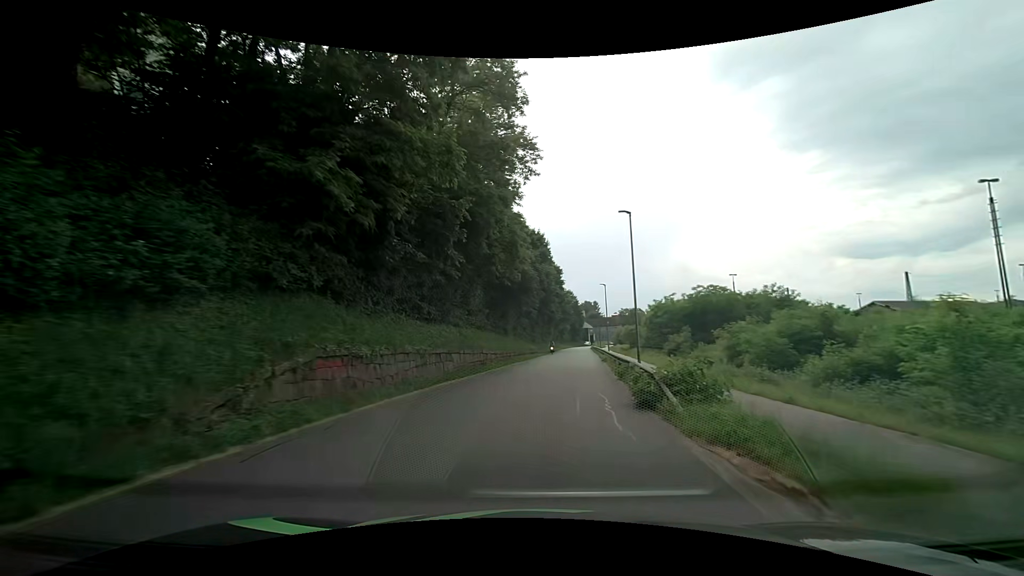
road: residential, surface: asphalt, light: Day
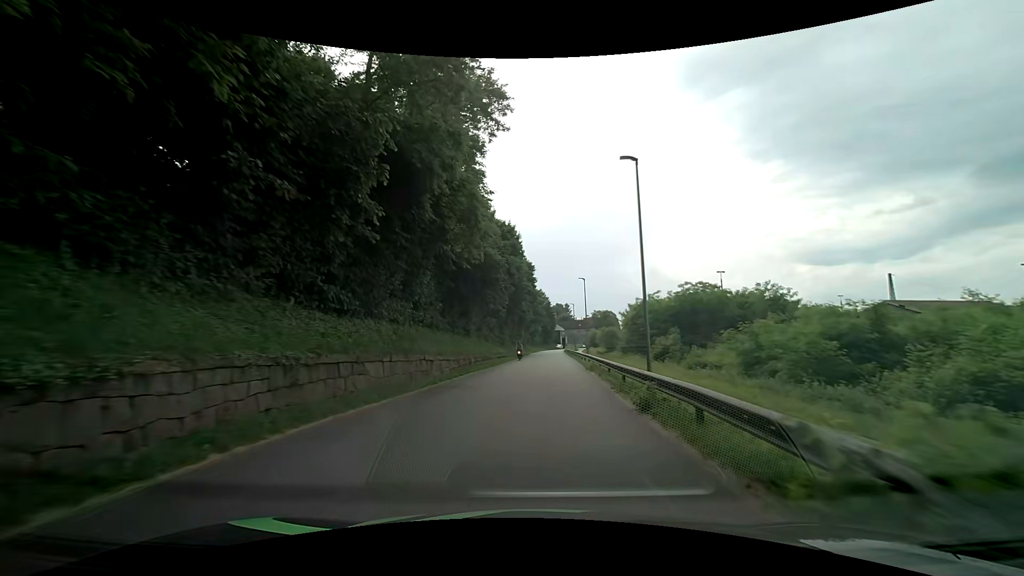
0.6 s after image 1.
(+0.2, +8.0) m; +3°
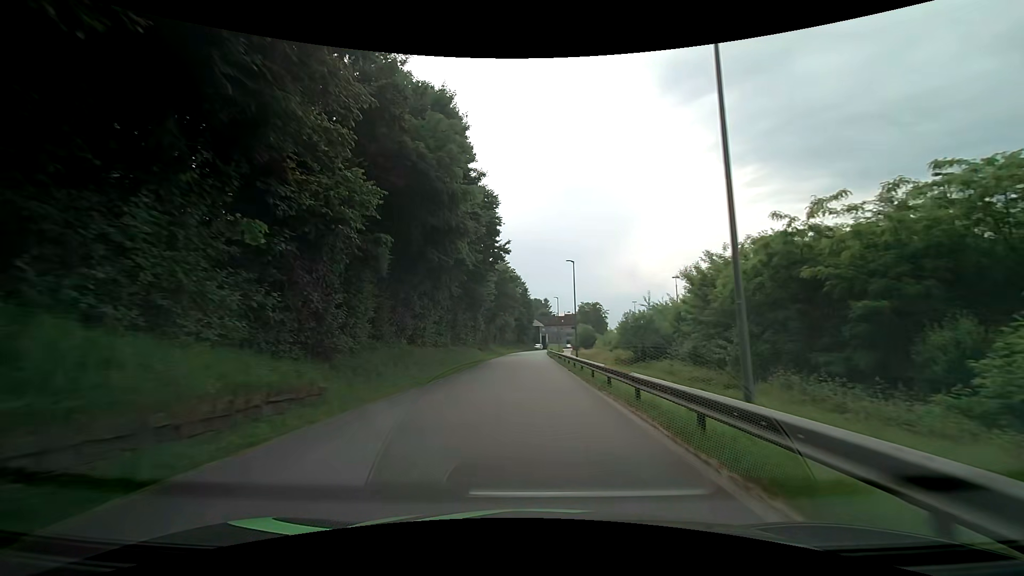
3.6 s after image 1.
(+2.0, +40.8) m; +3°
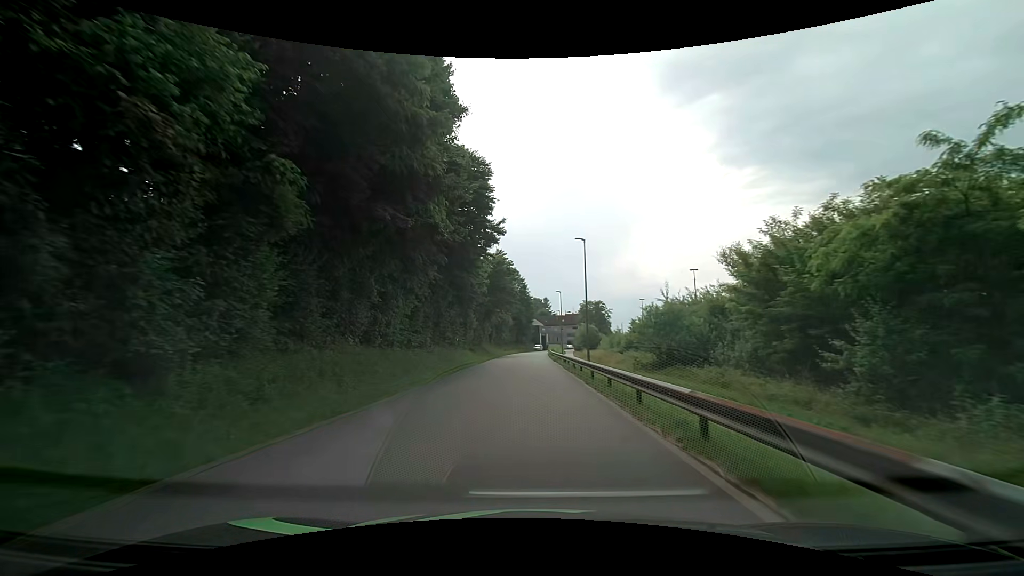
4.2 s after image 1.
(0.0, +8.3) m; +1°
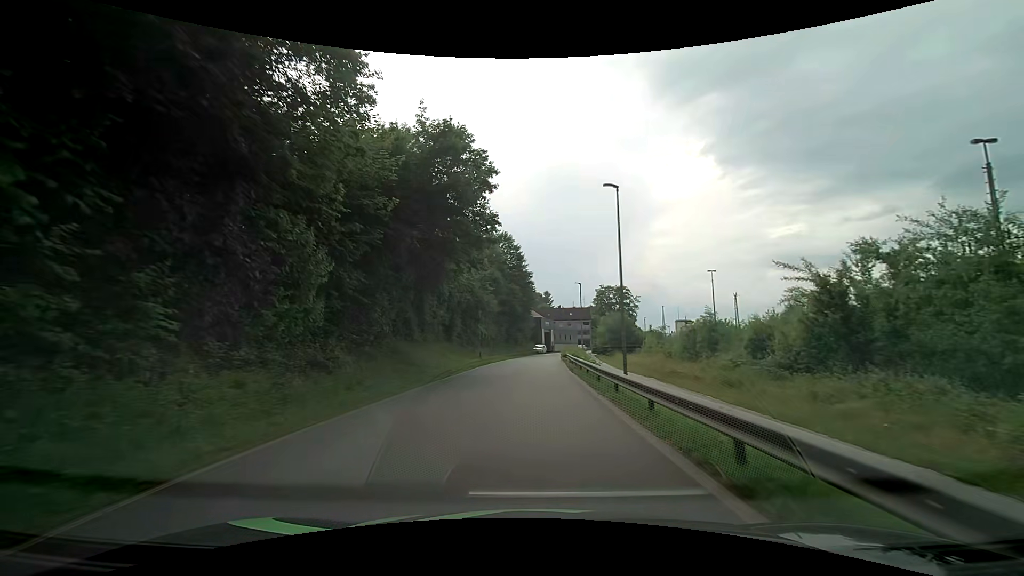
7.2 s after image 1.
(-0.3, +41.2) m; 0°
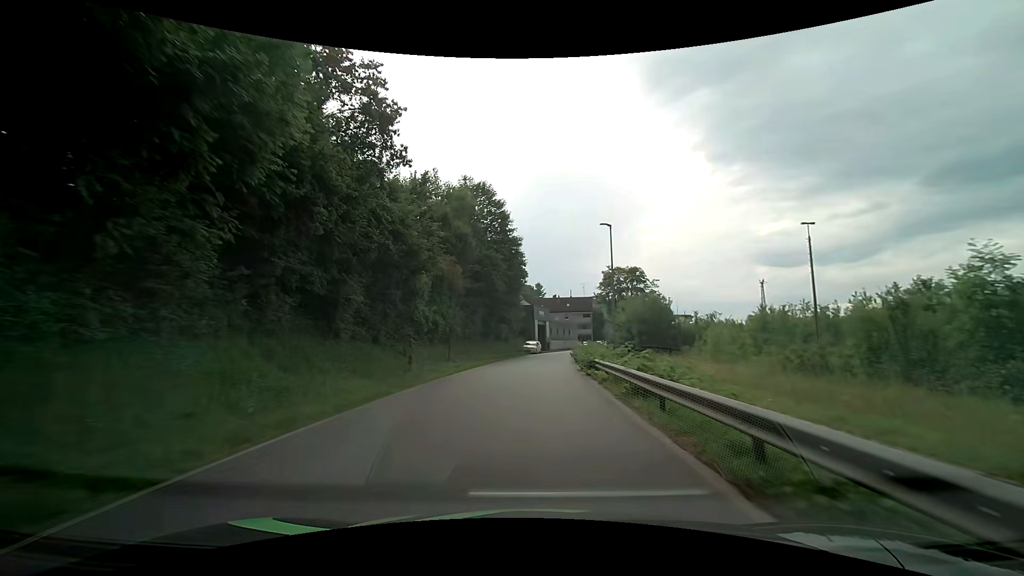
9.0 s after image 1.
(+0.2, +24.4) m; +1°
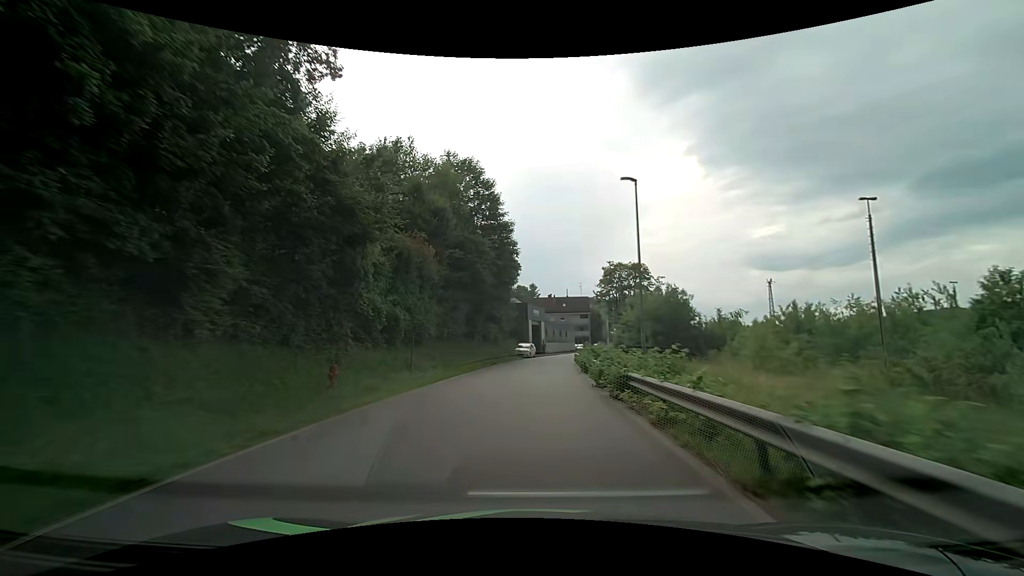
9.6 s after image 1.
(0.0, +8.1) m; +1°
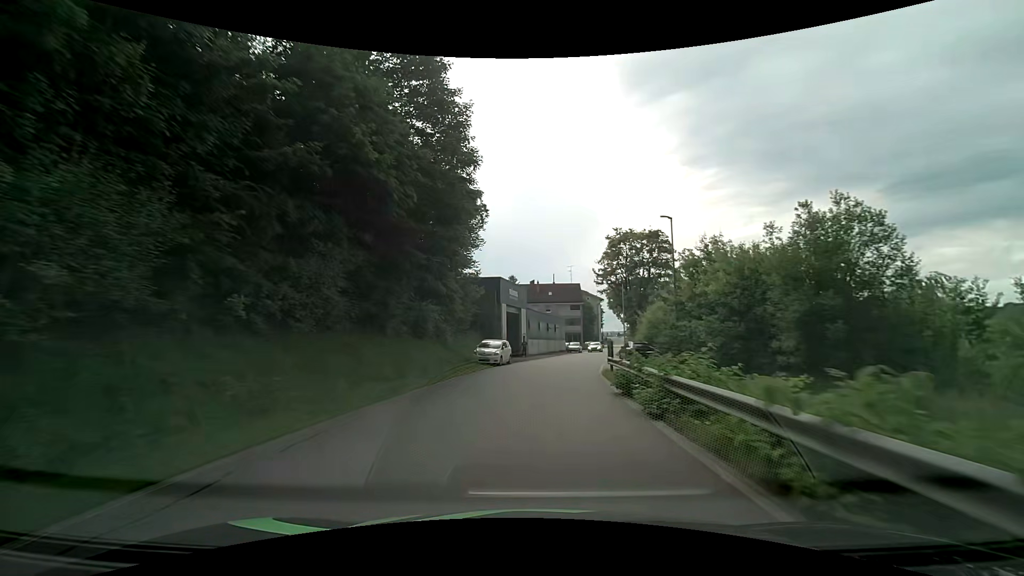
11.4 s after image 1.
(+0.5, +23.9) m; +2°
(0, +10) (+1, +20) (+2, +30) (+4, +40) (+6, +50) (+8, +59) (+10, +69) (+12, +79) (+14, +89) (+16, +99) m
